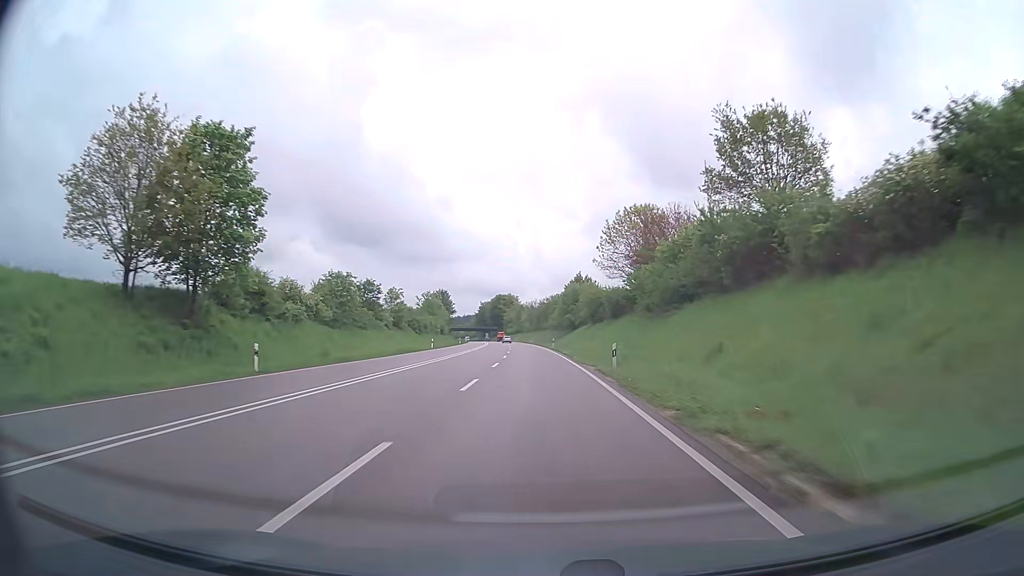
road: primary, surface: asphalt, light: Day
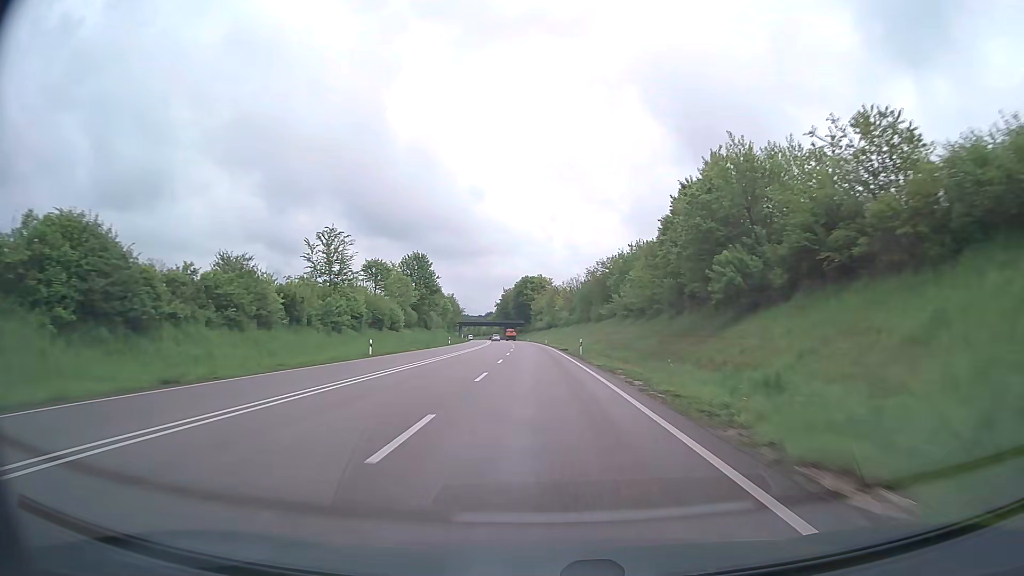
(-2.1, +81.6) m; -3°
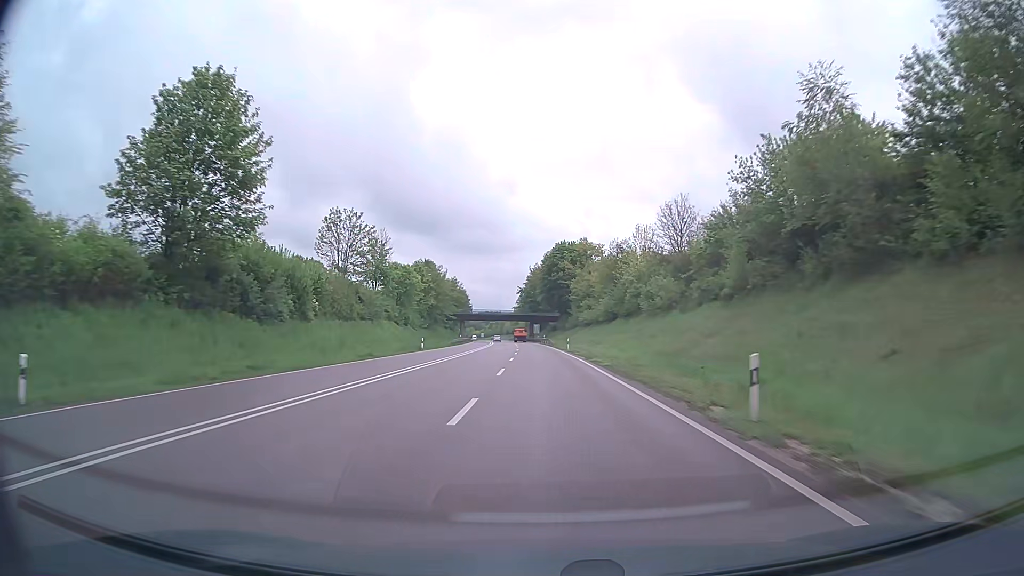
(-2.2, +81.3) m; -3°
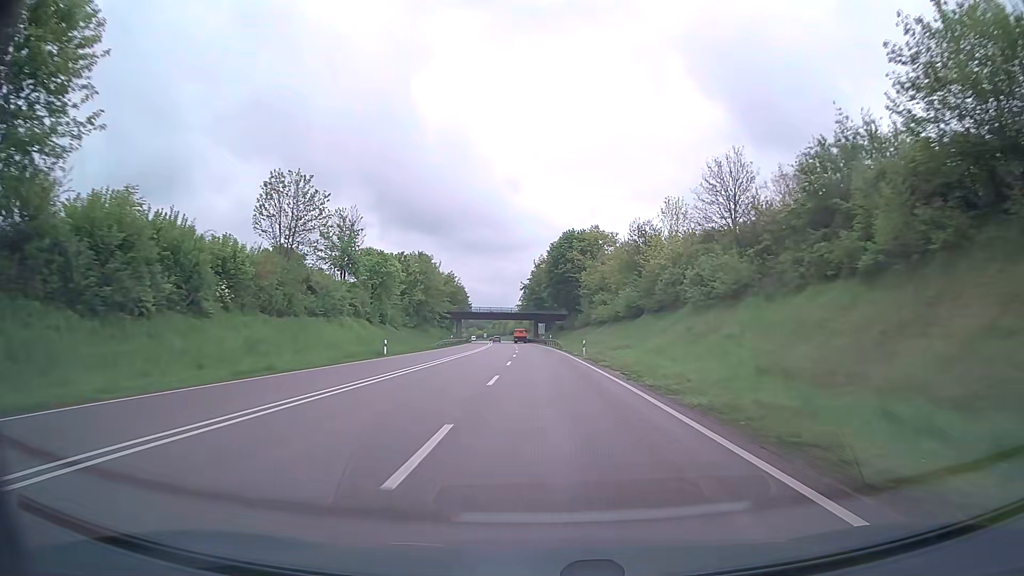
(0.0, +16.2) m; 0°
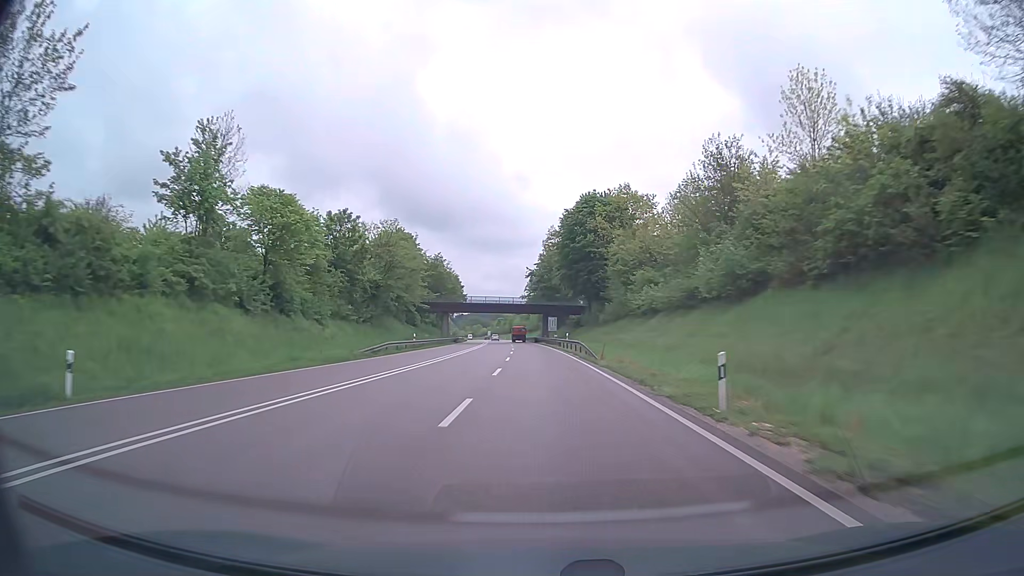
(-0.3, +32.3) m; -1°
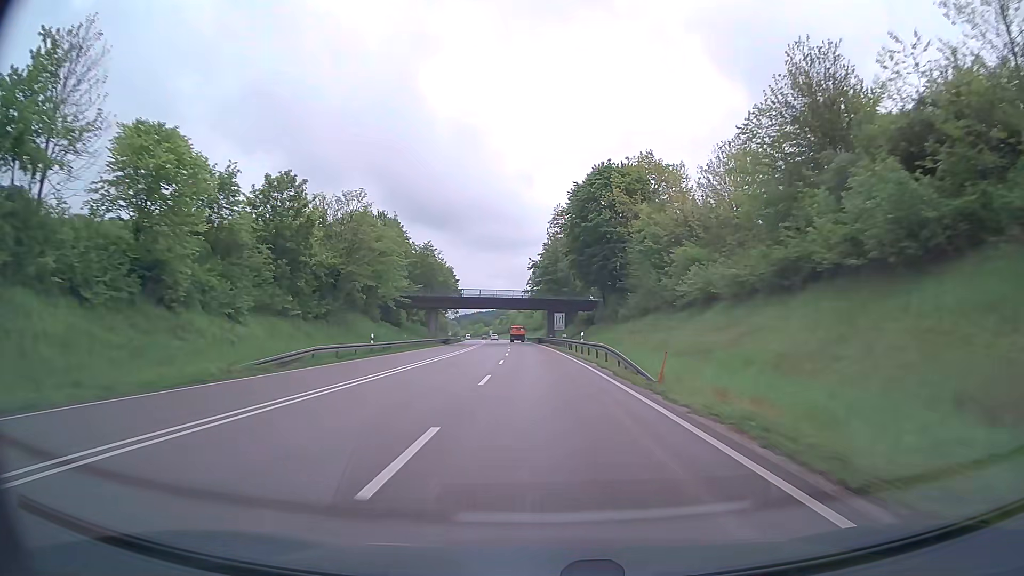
(-0.1, +16.2) m; 0°
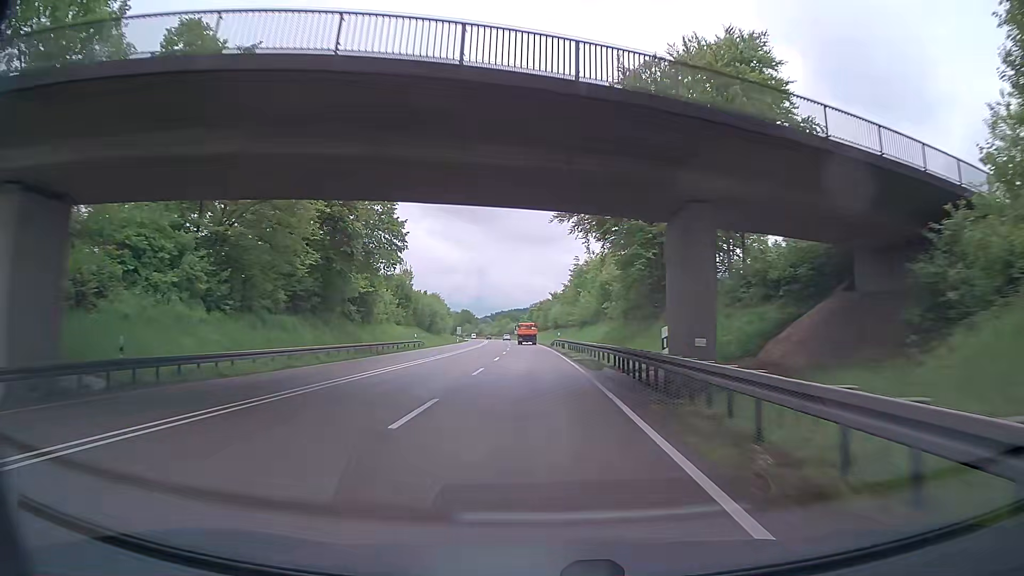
(-2.0, +80.2) m; -3°
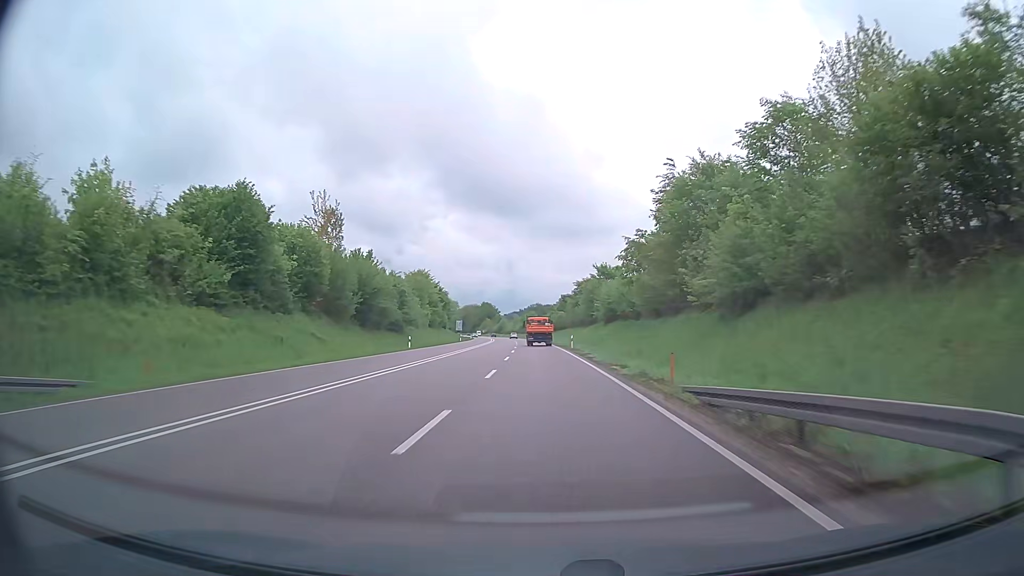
(-1.9, +62.2) m; -3°
